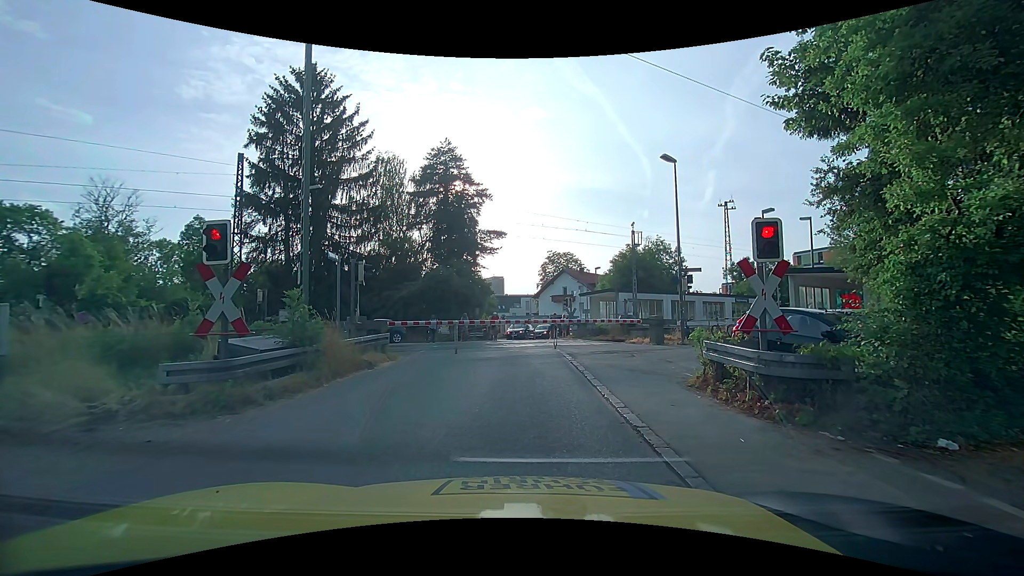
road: unclassified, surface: asphalt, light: Day
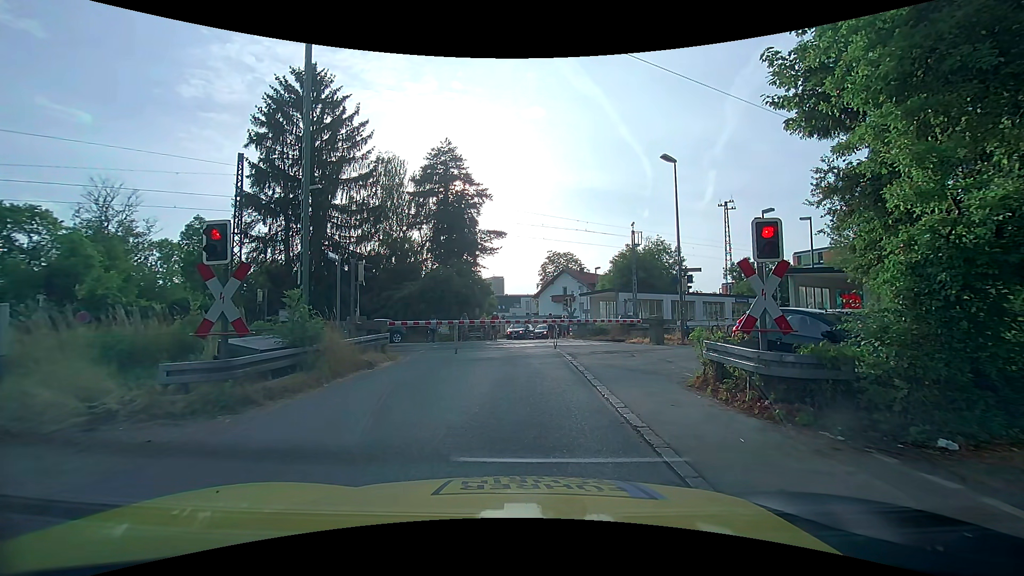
(0.0, 0.0) m; 0°
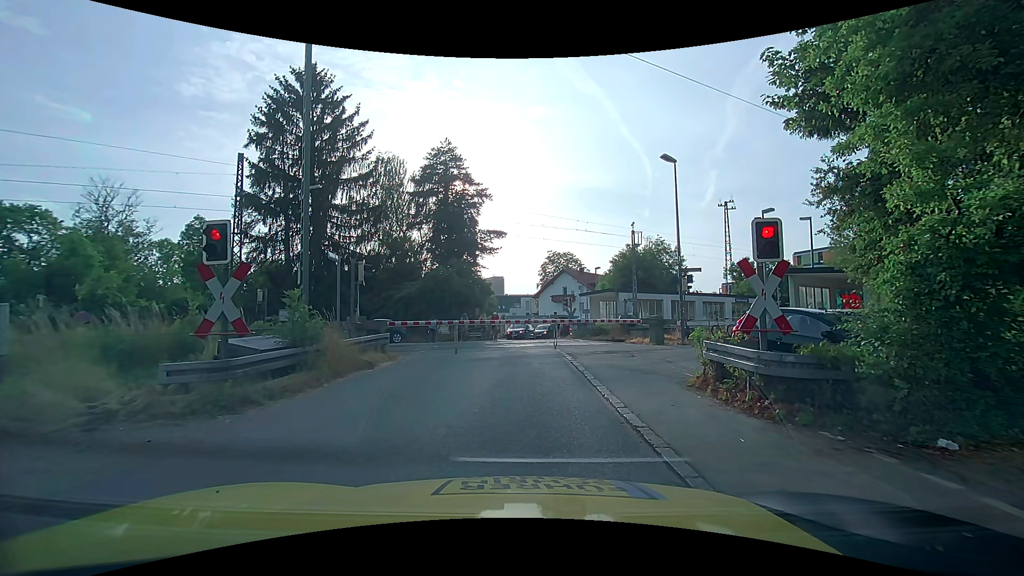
(0.0, 0.0) m; 0°
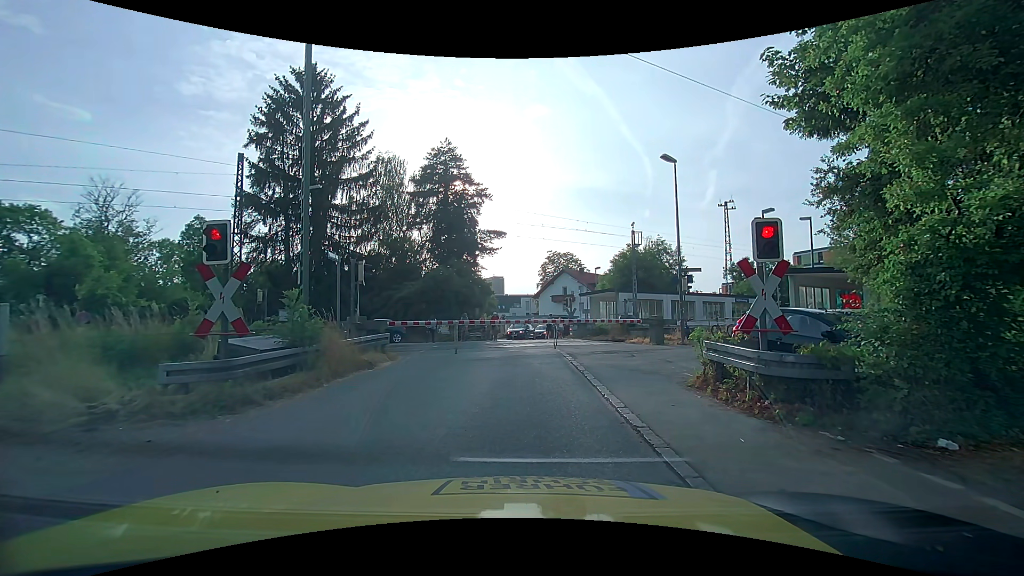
(0.0, 0.0) m; 0°
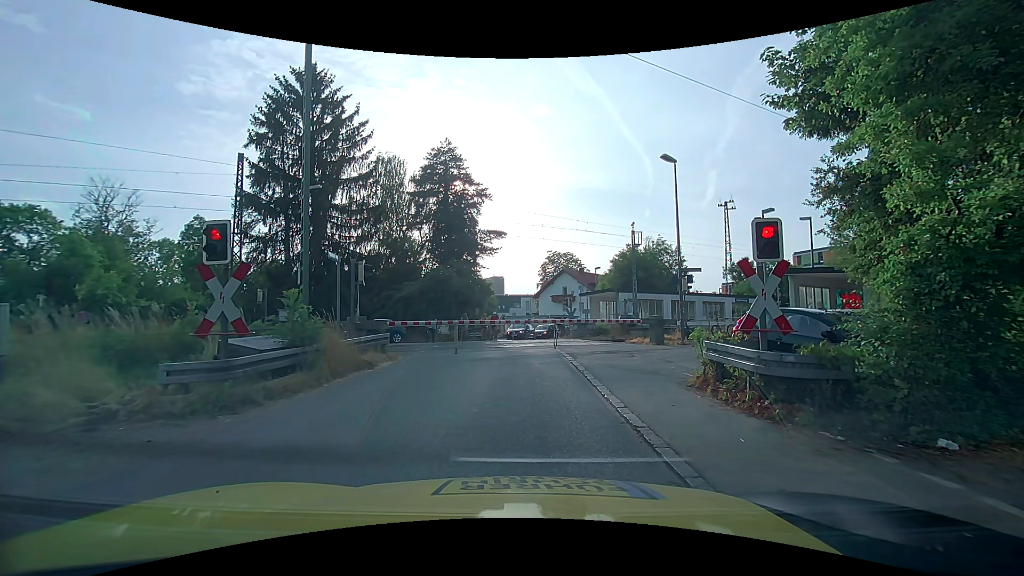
(0.0, 0.0) m; 0°
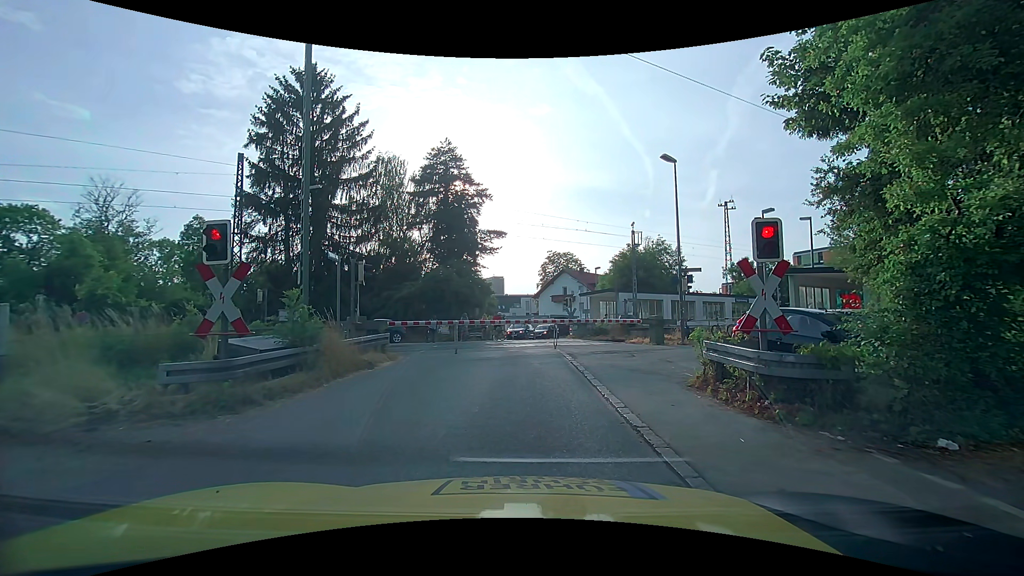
(0.0, 0.0) m; 0°
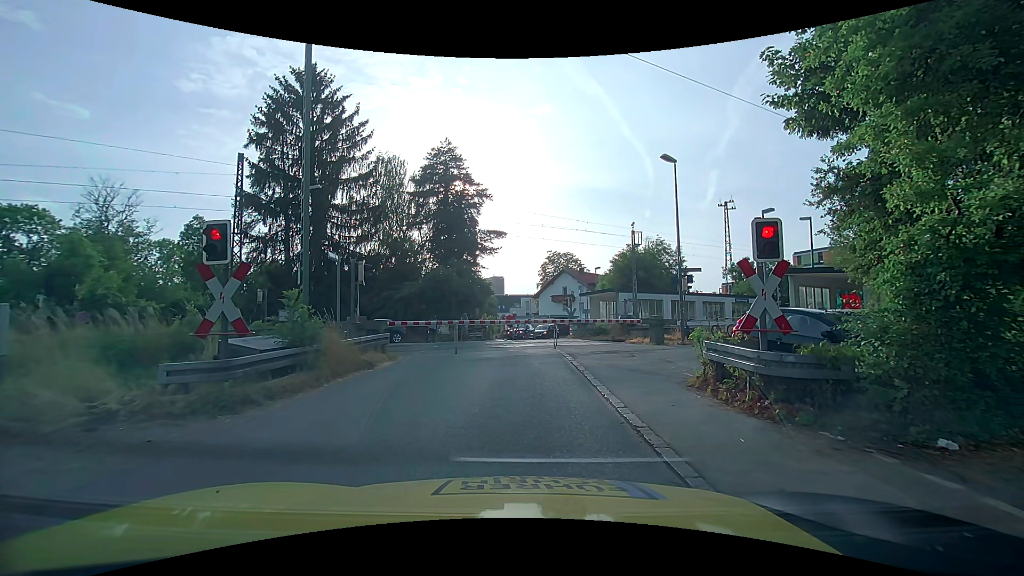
(0.0, 0.0) m; 0°
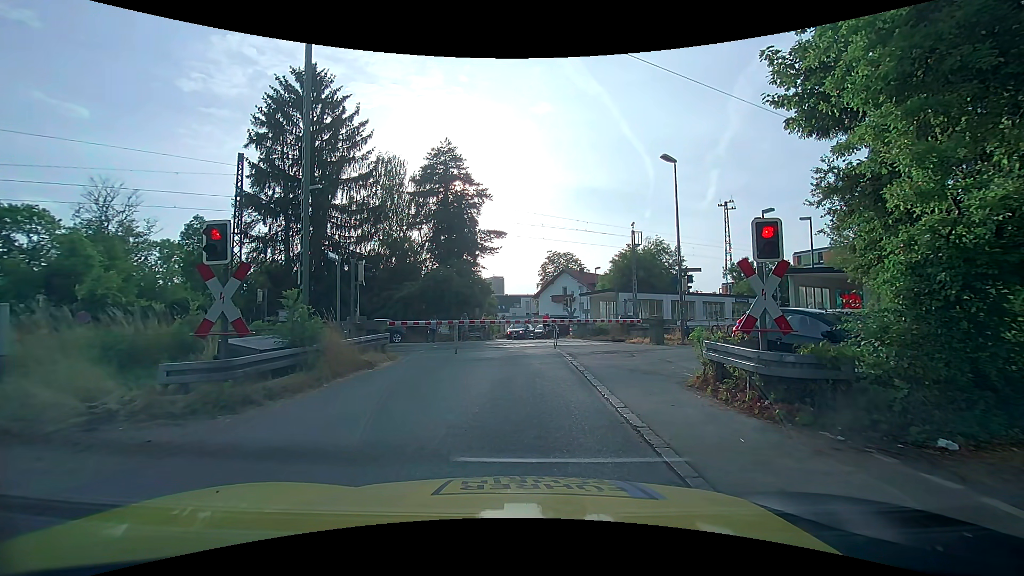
(0.0, 0.0) m; 0°
